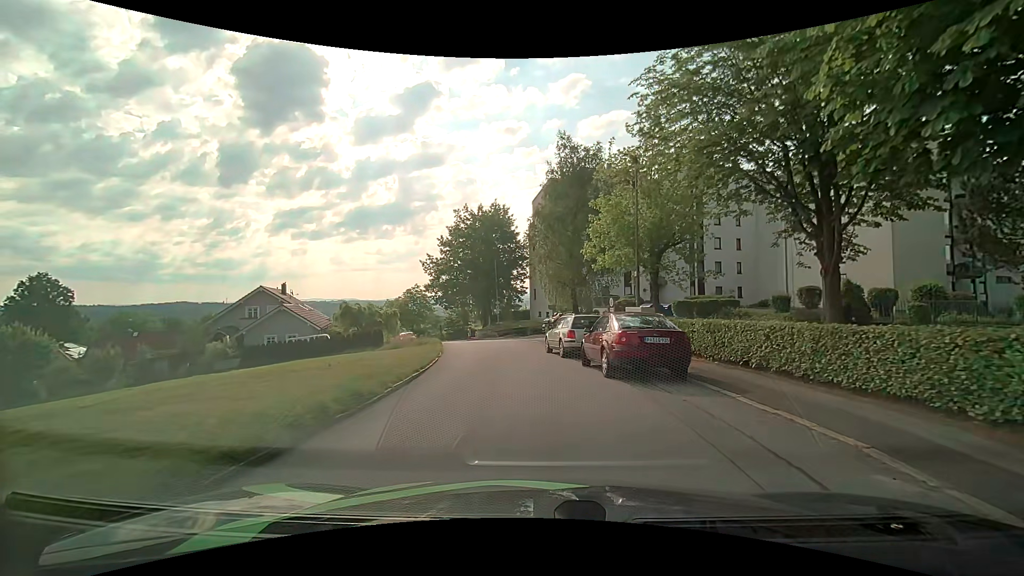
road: unclassified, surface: asphalt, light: Day
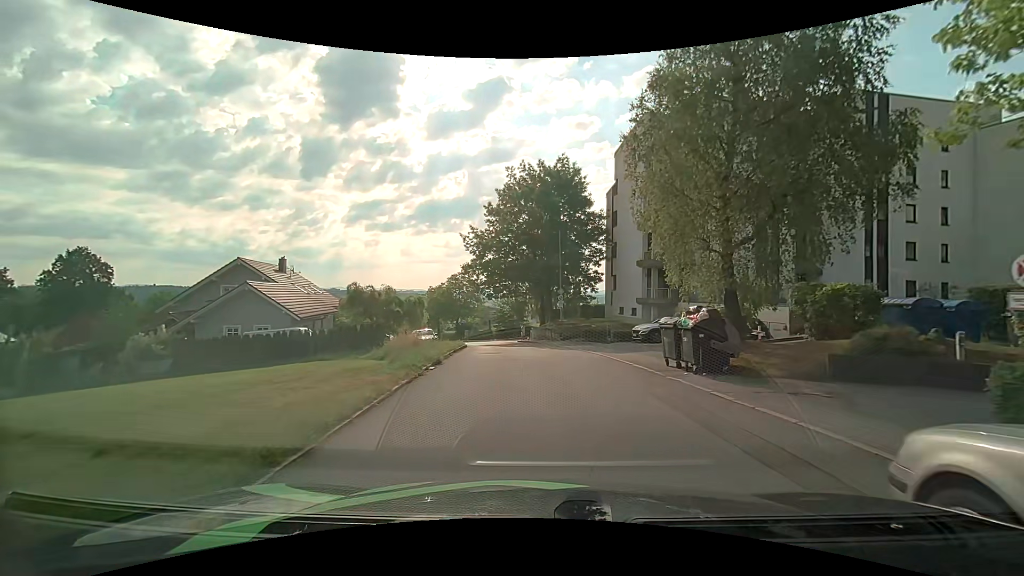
(-1.2, +17.1) m; -7°
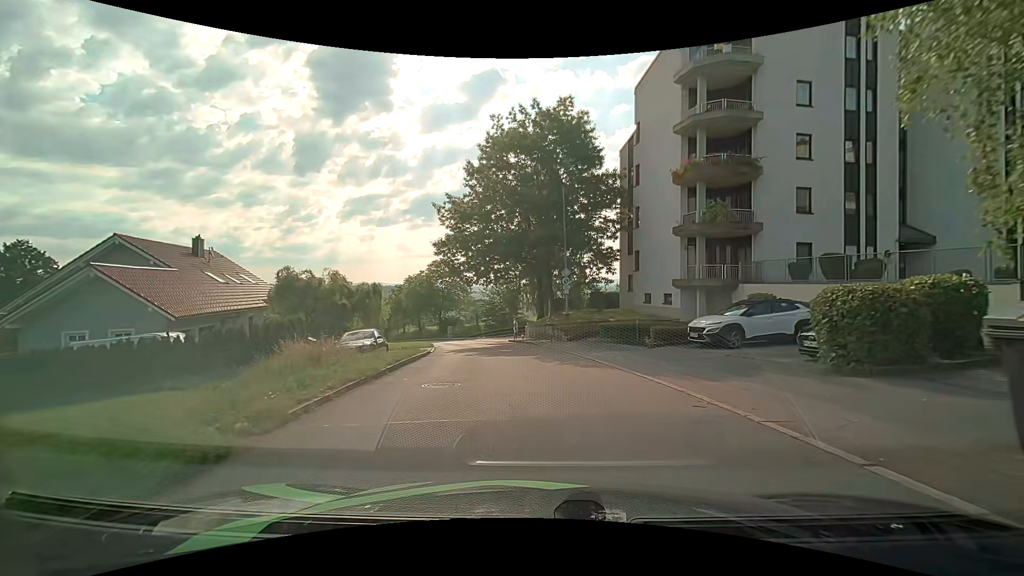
(-0.1, +11.2) m; 0°
